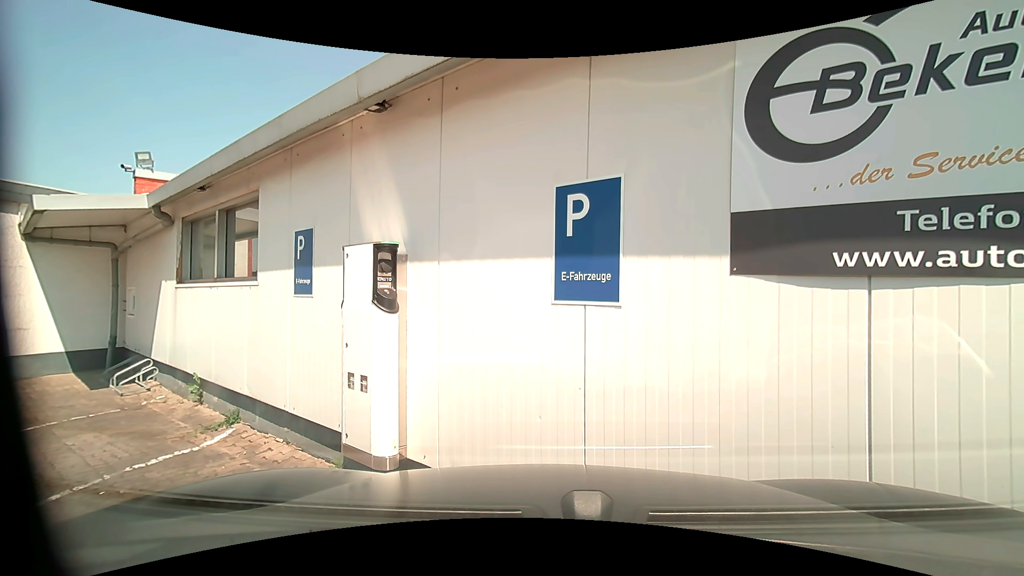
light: Day
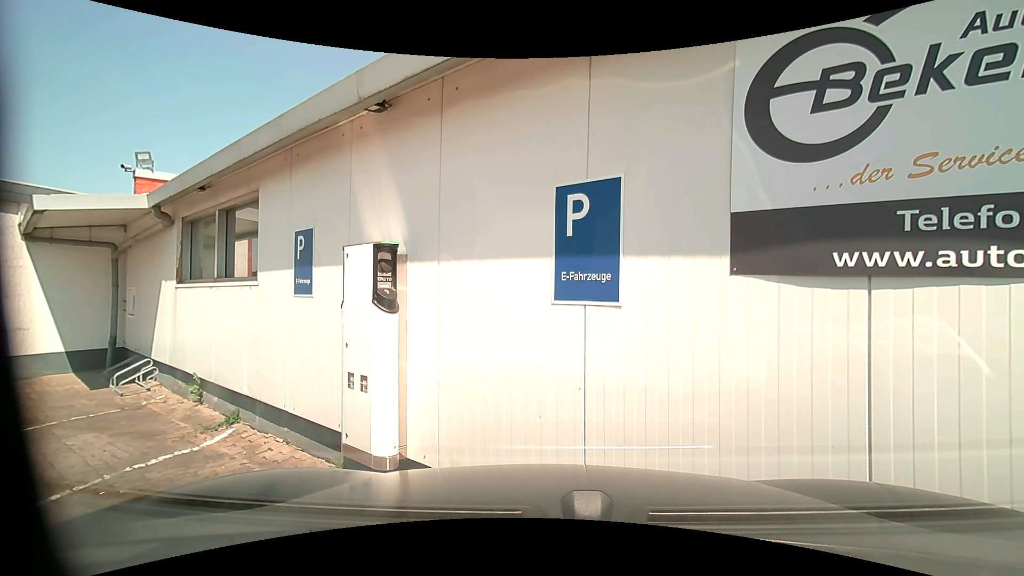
(0.0, 0.0) m; 0°
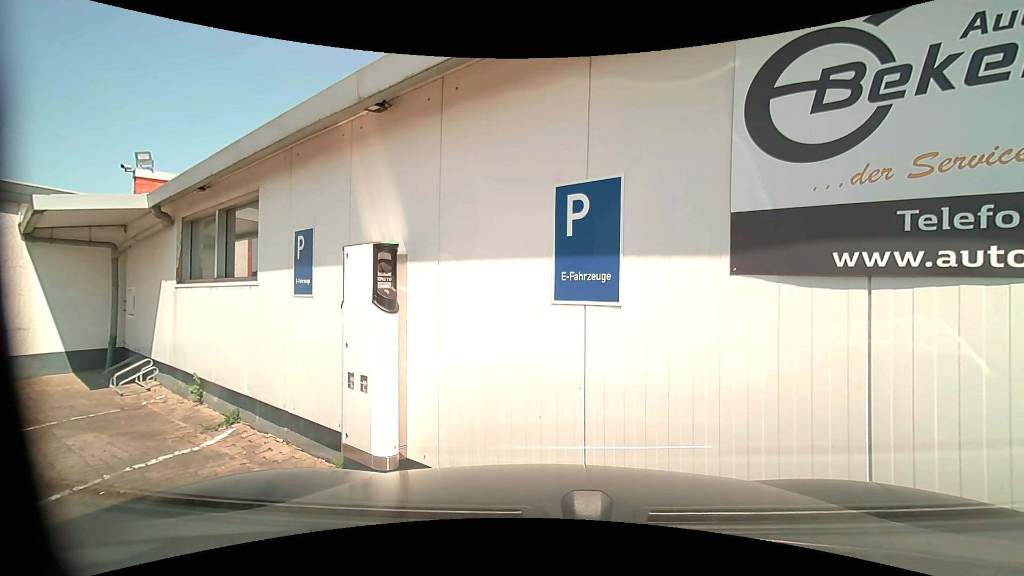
(0.0, 0.0) m; 0°
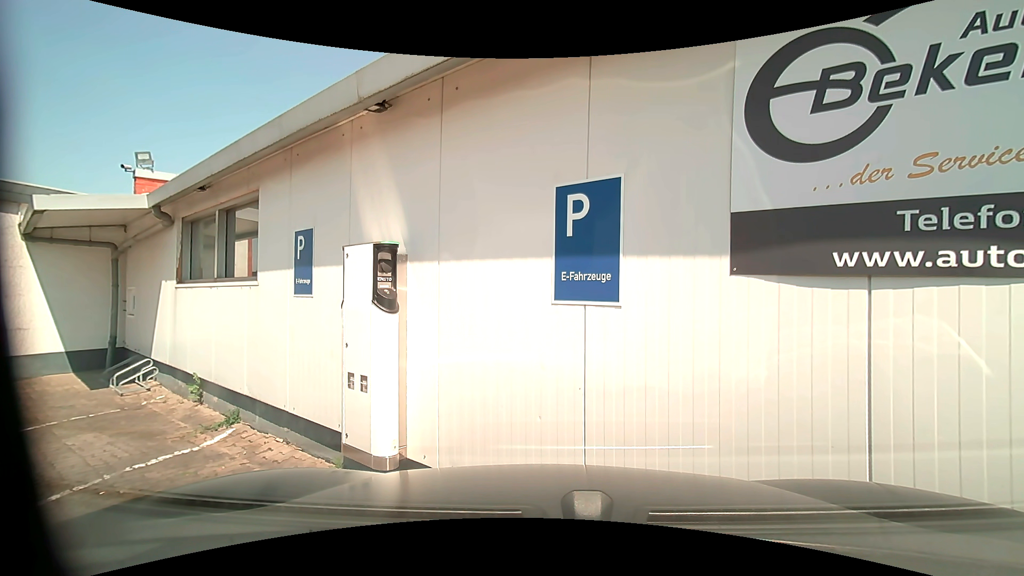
(0.0, 0.0) m; 0°
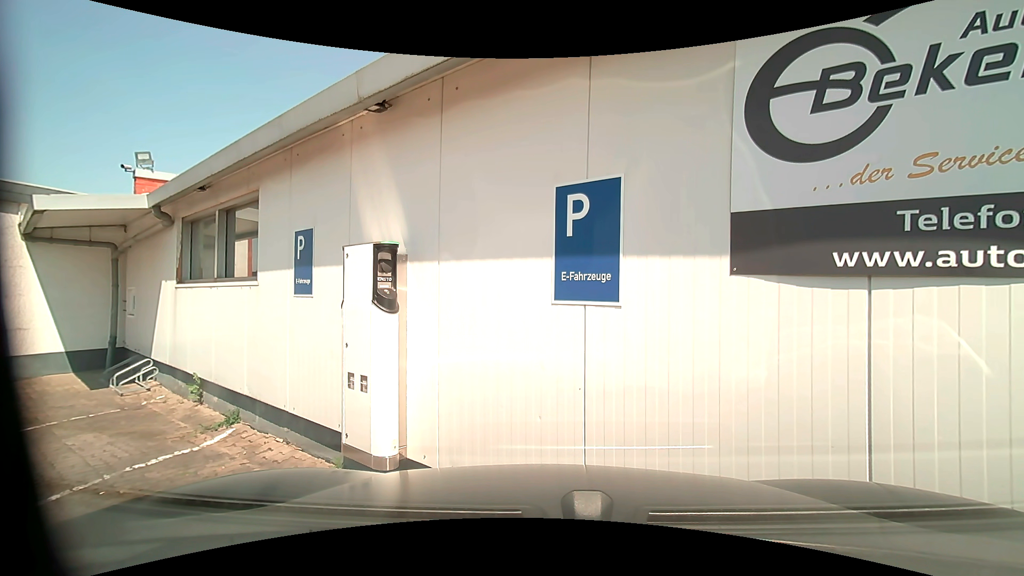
(0.0, 0.0) m; 0°
